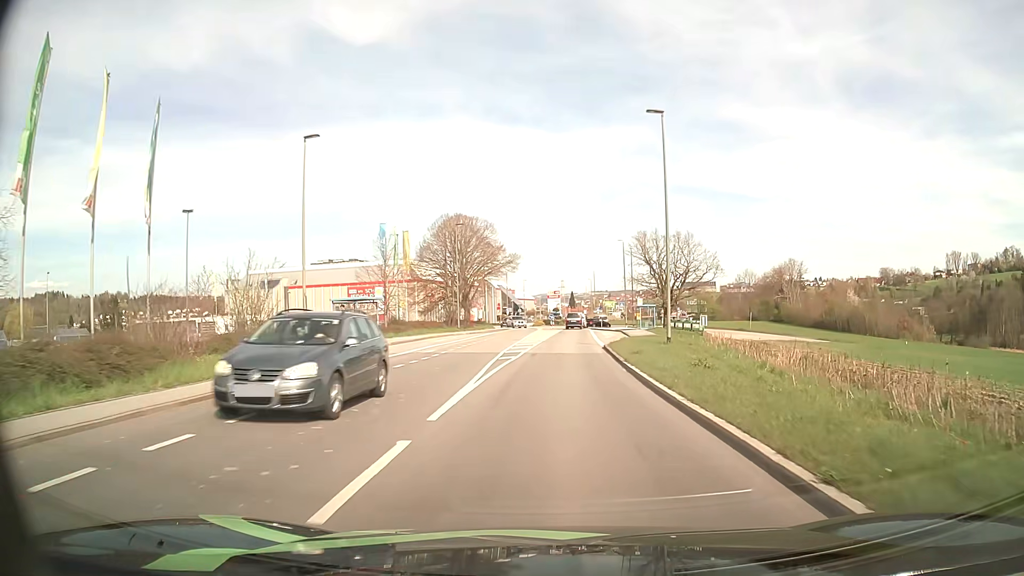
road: tertiary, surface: asphalt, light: Day
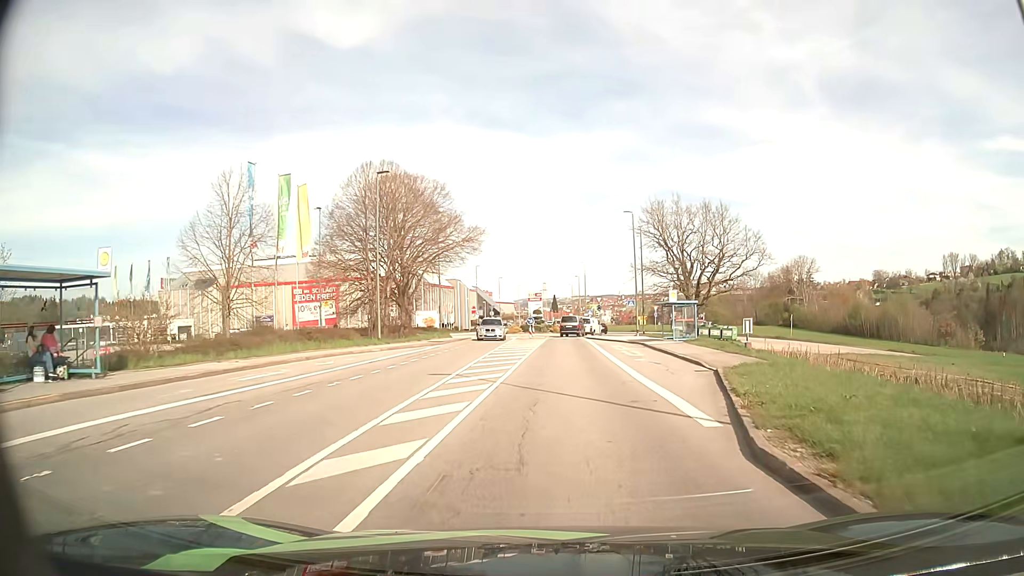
(+0.2, +24.0) m; +2°
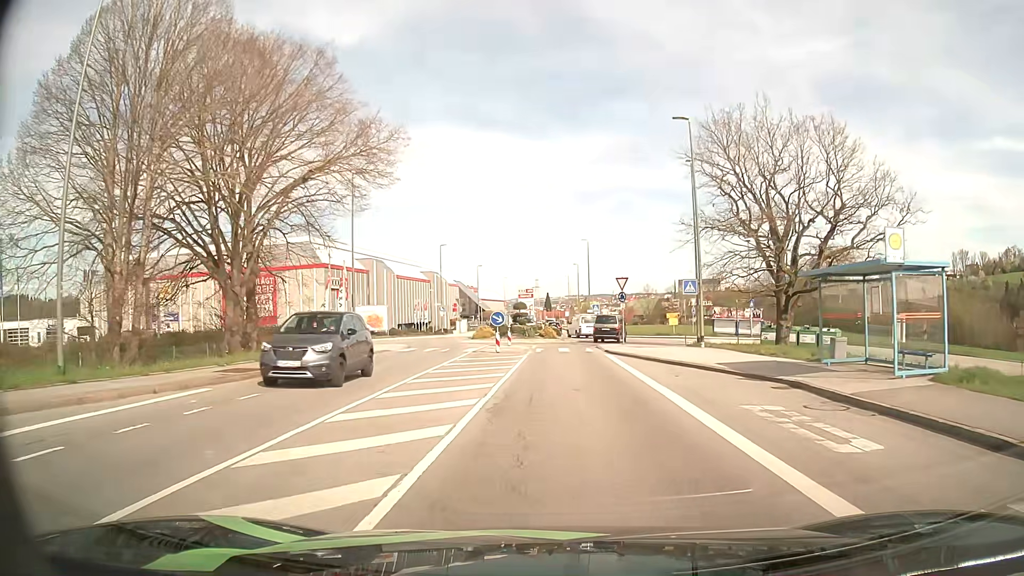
(+0.2, +26.7) m; 0°
(0, +10) (0, +20) (0, +30) (+2, +40) (+5, +49) (+4, +59) (+1, +69) (0, +78) (-1, +88) (-1, +98) m
